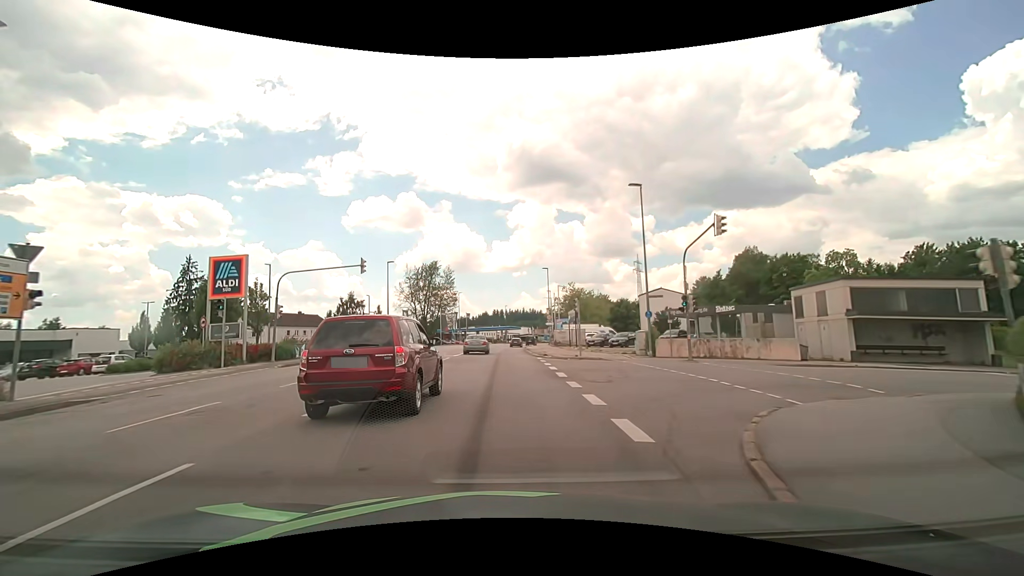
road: tertiary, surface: asphalt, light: Day
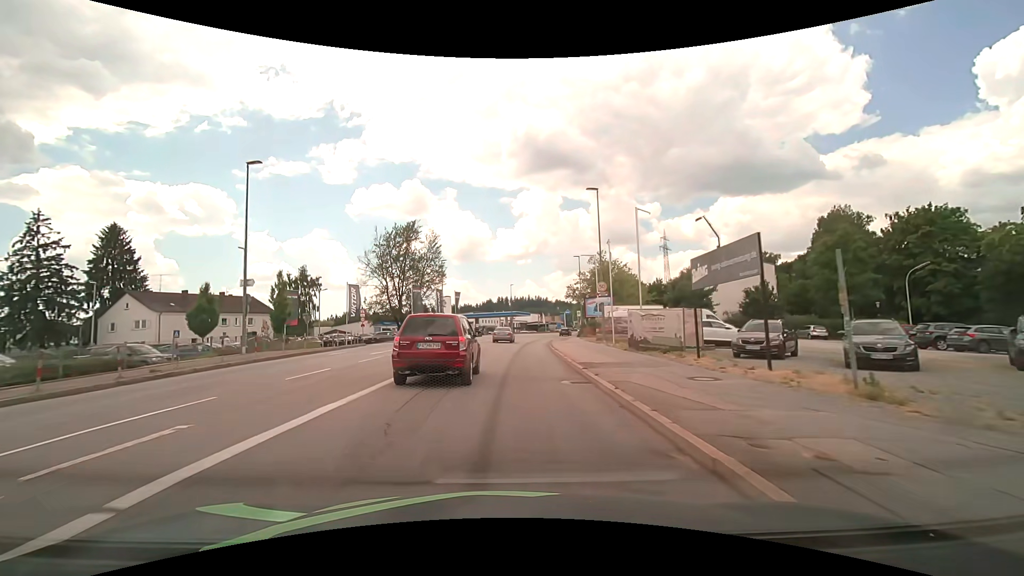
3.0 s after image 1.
(+0.2, +33.0) m; 0°
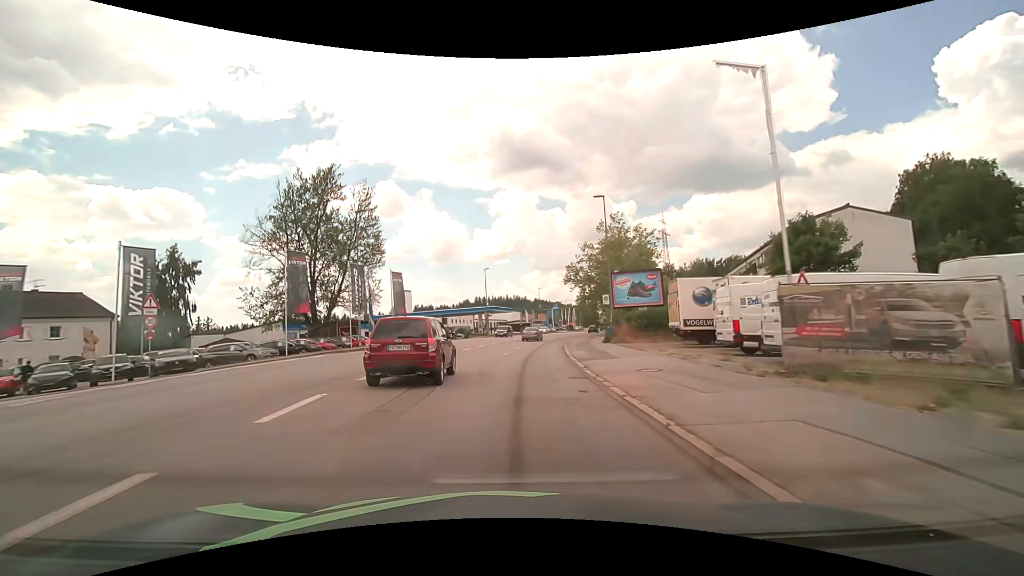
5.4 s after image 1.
(+0.7, +29.3) m; +3°
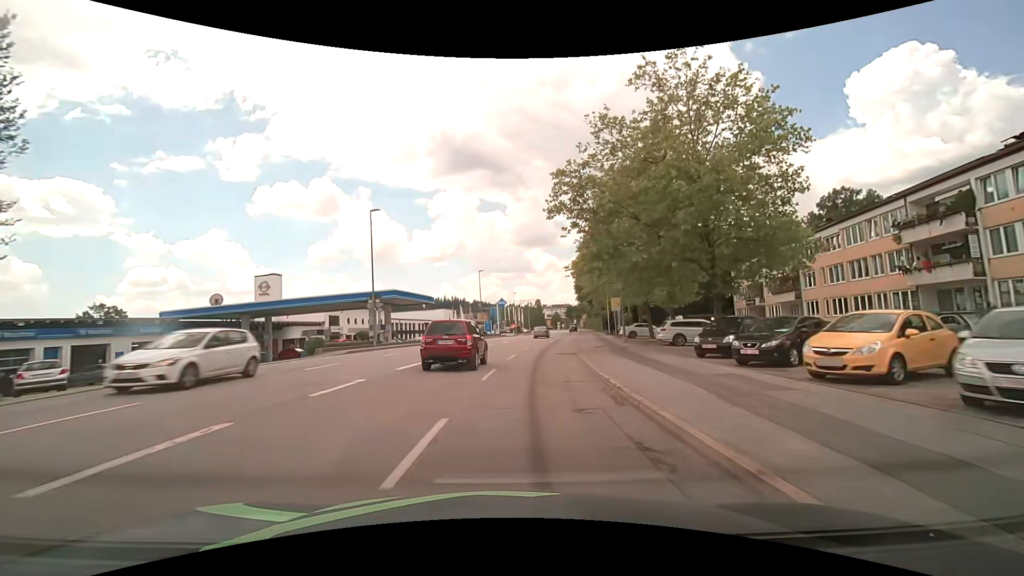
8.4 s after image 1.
(+2.0, +38.4) m; +7°
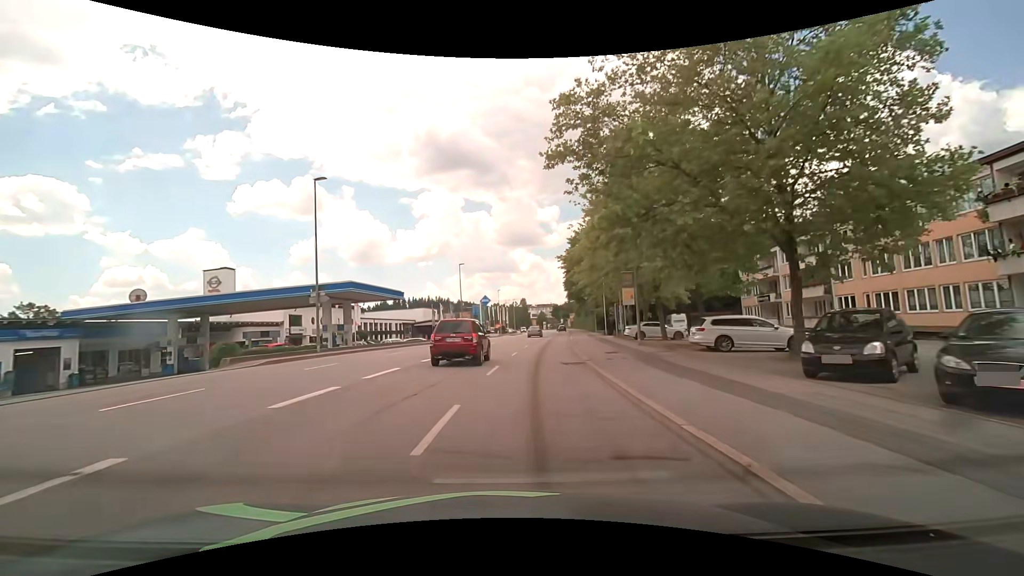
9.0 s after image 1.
(+0.1, +7.9) m; +2°
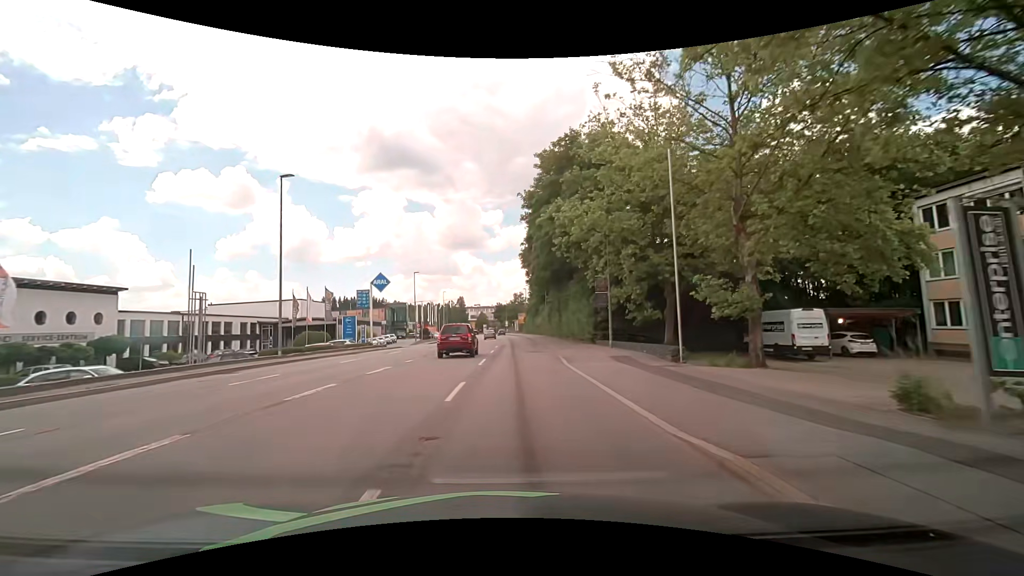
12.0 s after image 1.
(+2.6, +39.5) m; +7°
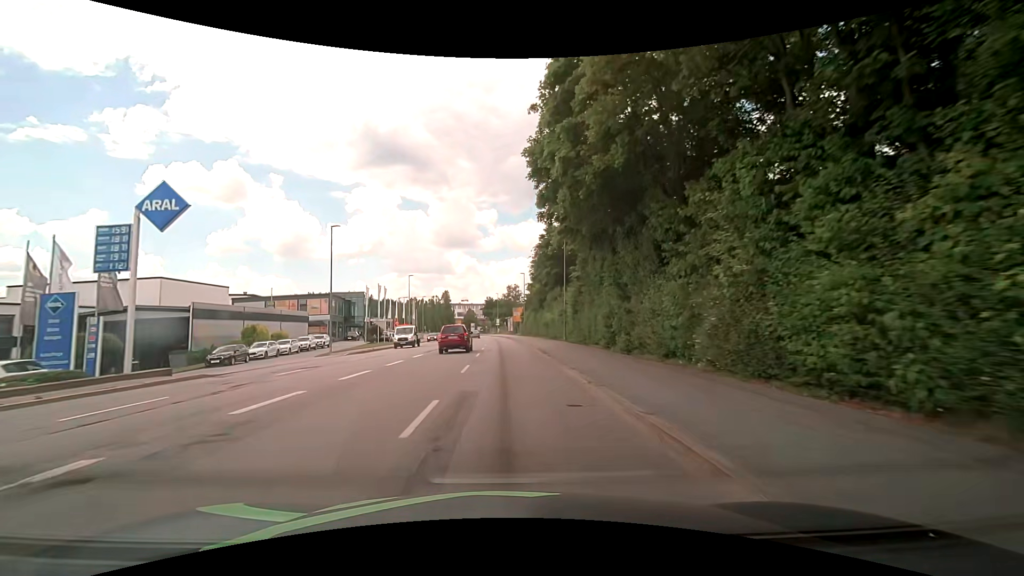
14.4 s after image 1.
(+0.3, +31.6) m; +1°
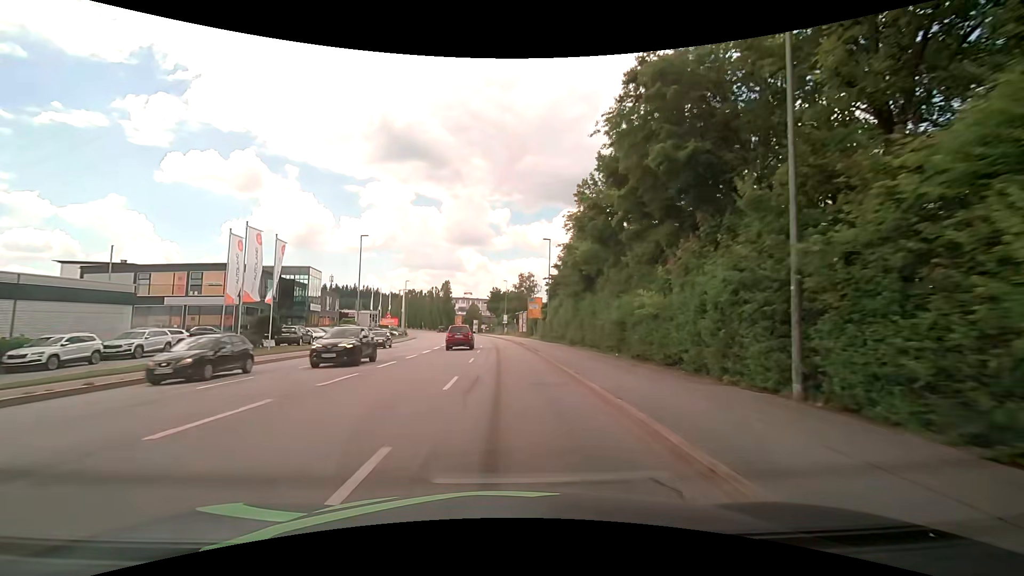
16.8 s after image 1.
(-0.2, +31.6) m; -1°
